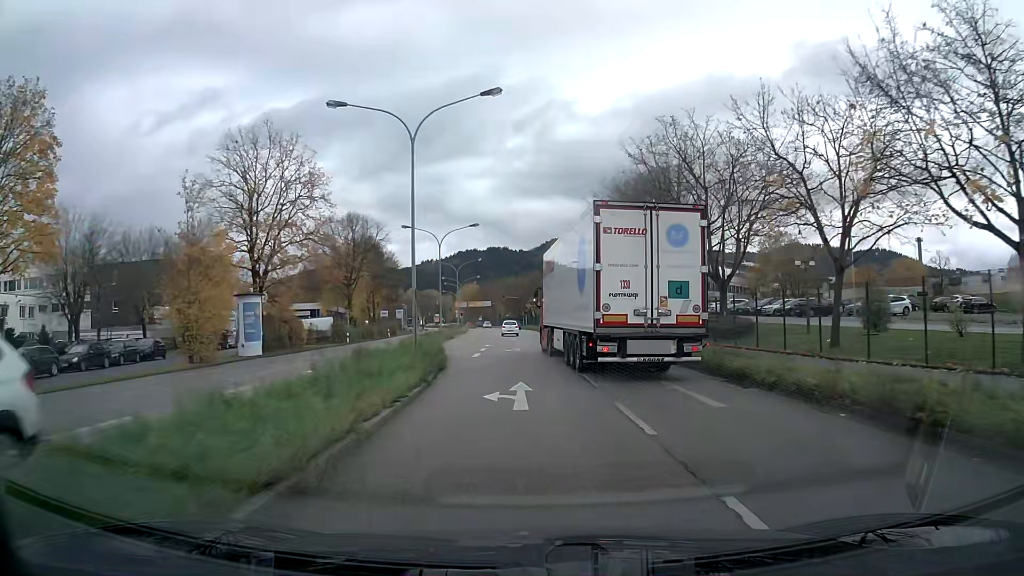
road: primary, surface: asphalt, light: Day
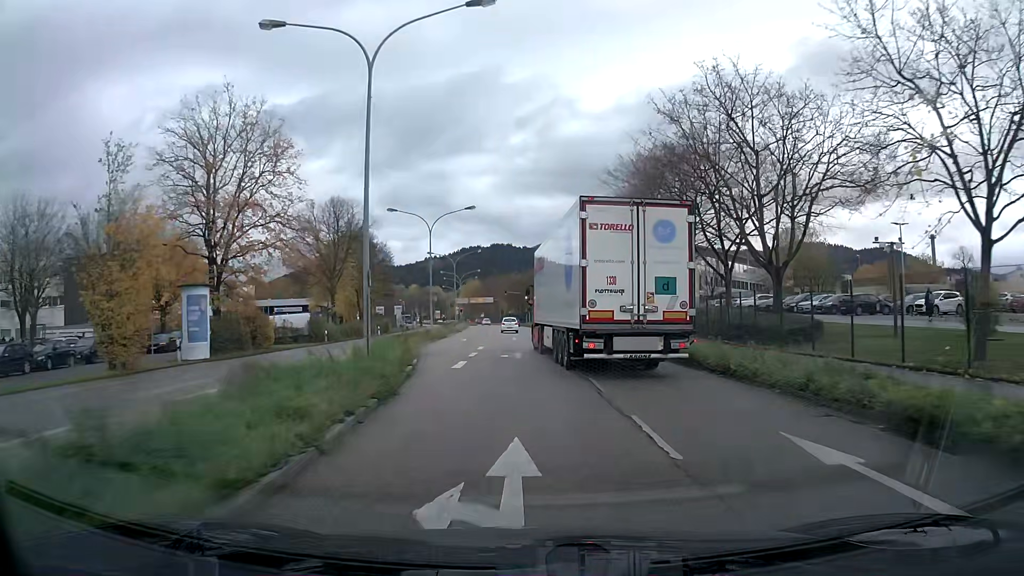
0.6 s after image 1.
(0.0, +7.4) m; 0°
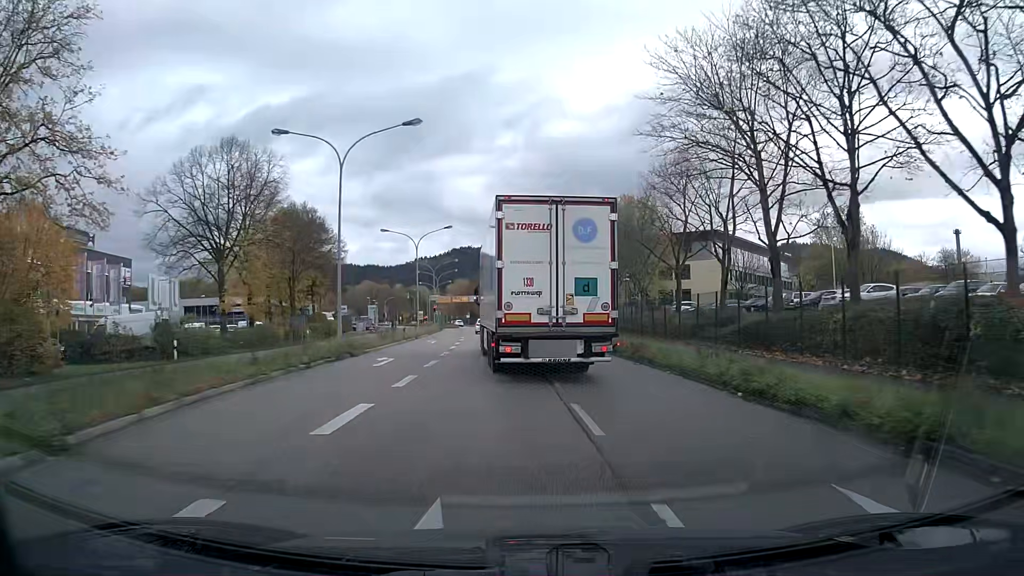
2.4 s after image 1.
(+0.1, +22.3) m; +1°
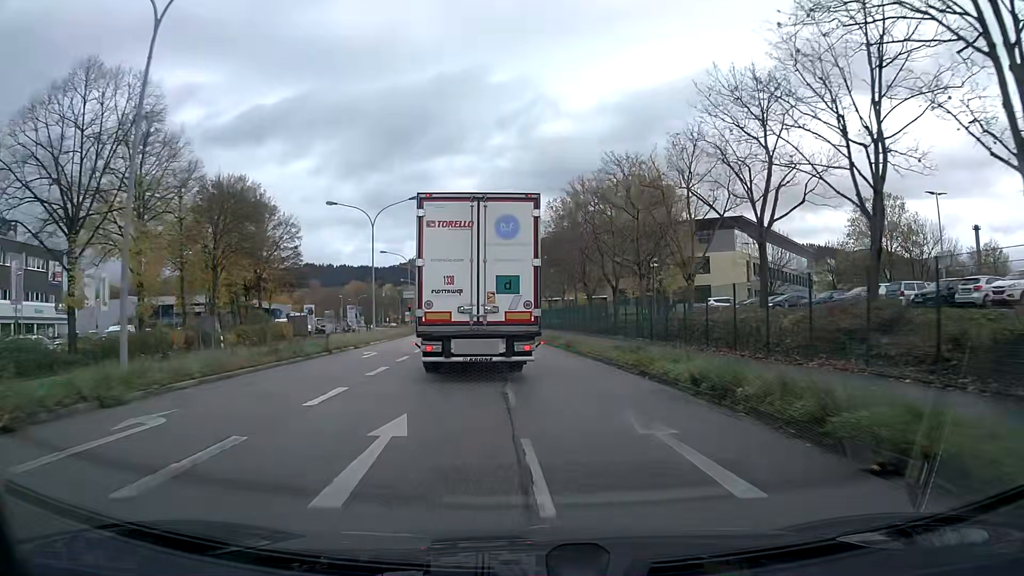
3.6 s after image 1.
(+0.1, +15.2) m; 0°
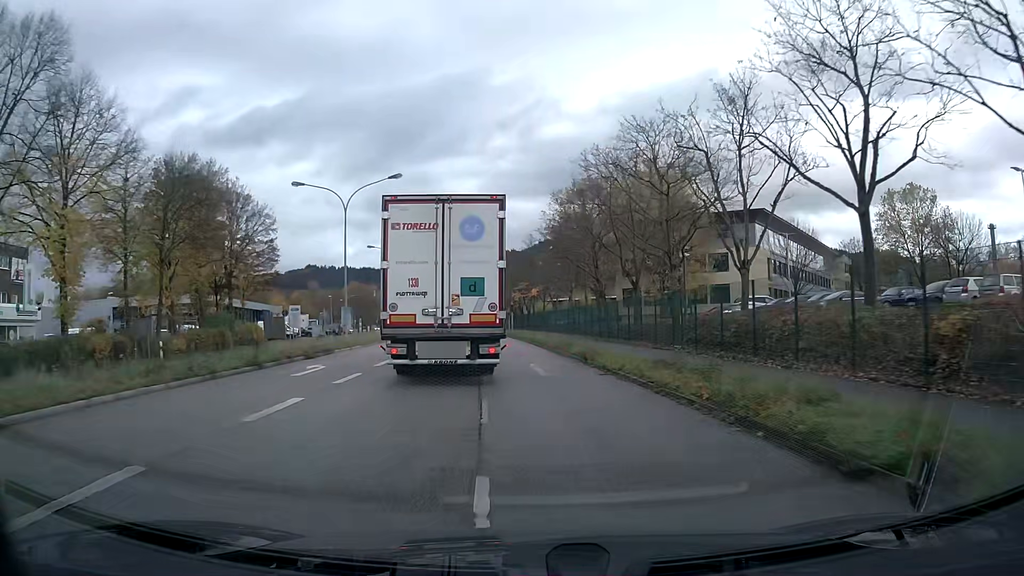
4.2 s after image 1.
(0.0, +7.7) m; 0°
